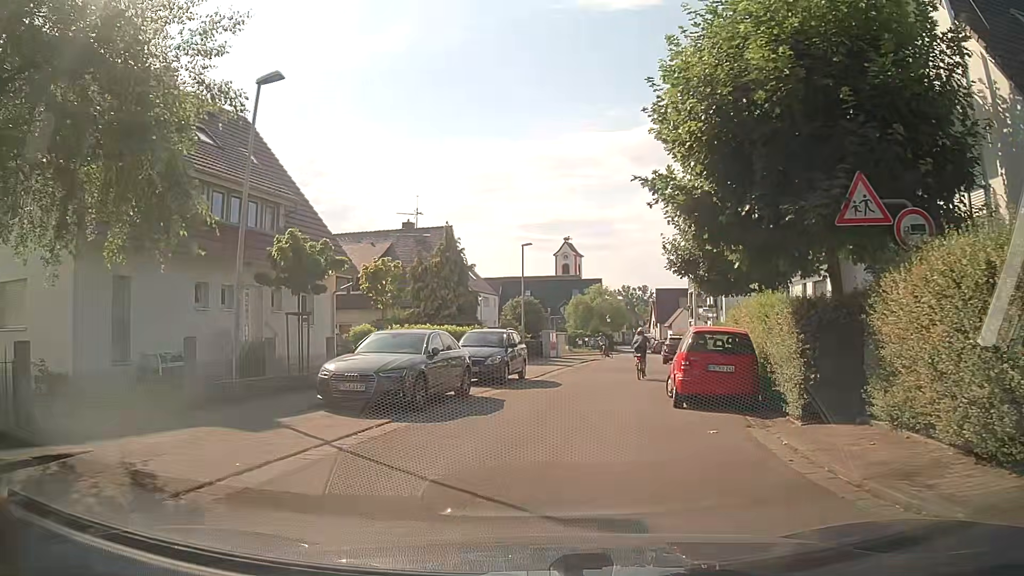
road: residential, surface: asphalt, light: Day
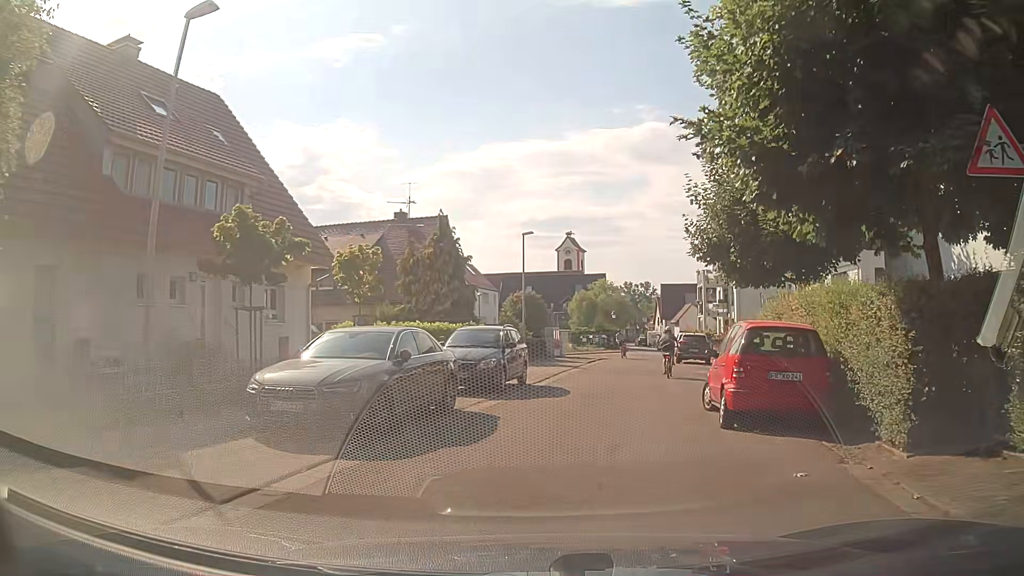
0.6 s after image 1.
(0.0, +3.2) m; +2°
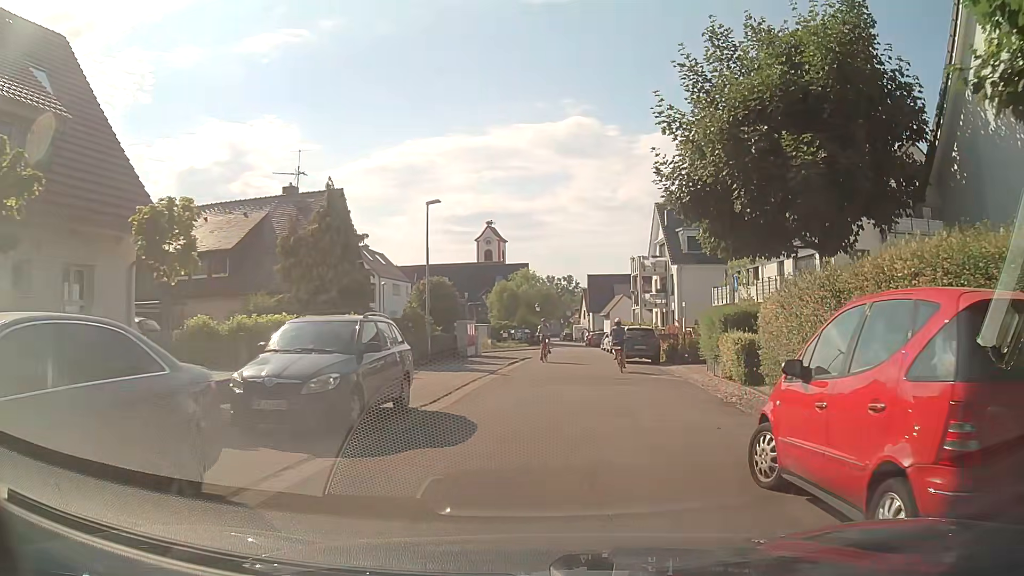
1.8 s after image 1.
(+0.1, +6.7) m; +6°
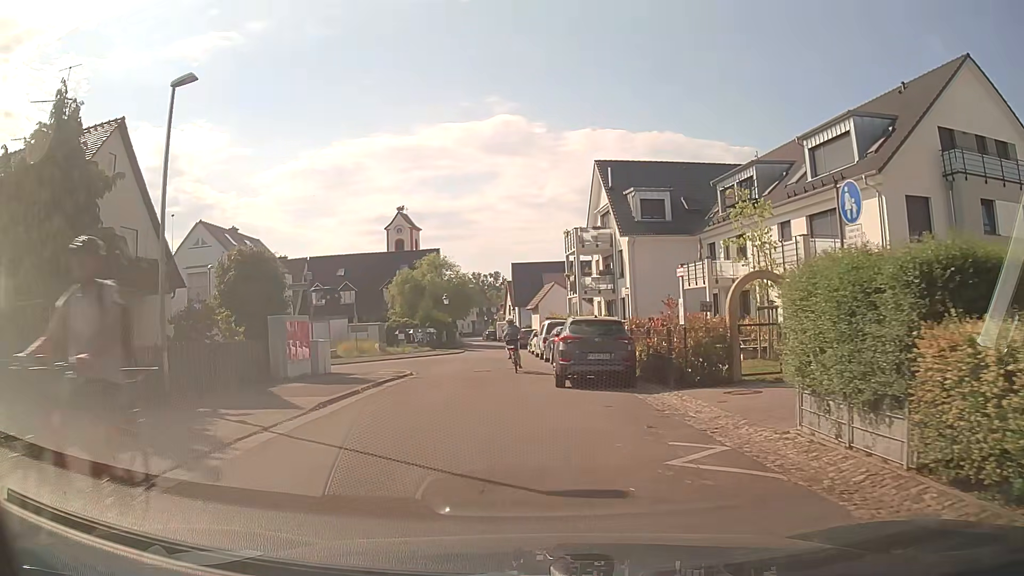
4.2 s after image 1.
(+1.0, +13.9) m; +5°
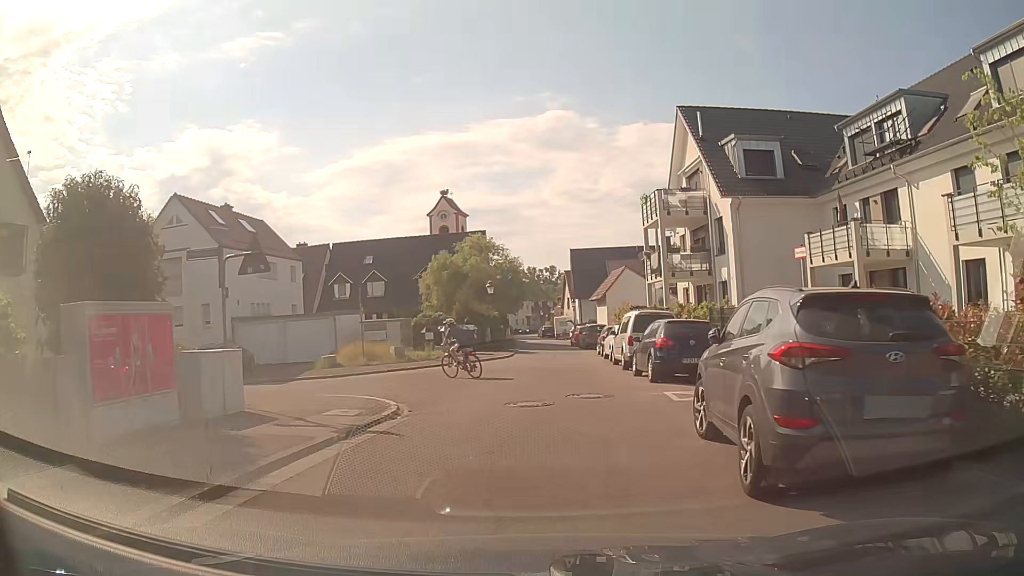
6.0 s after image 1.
(-0.7, +10.5) m; -5°
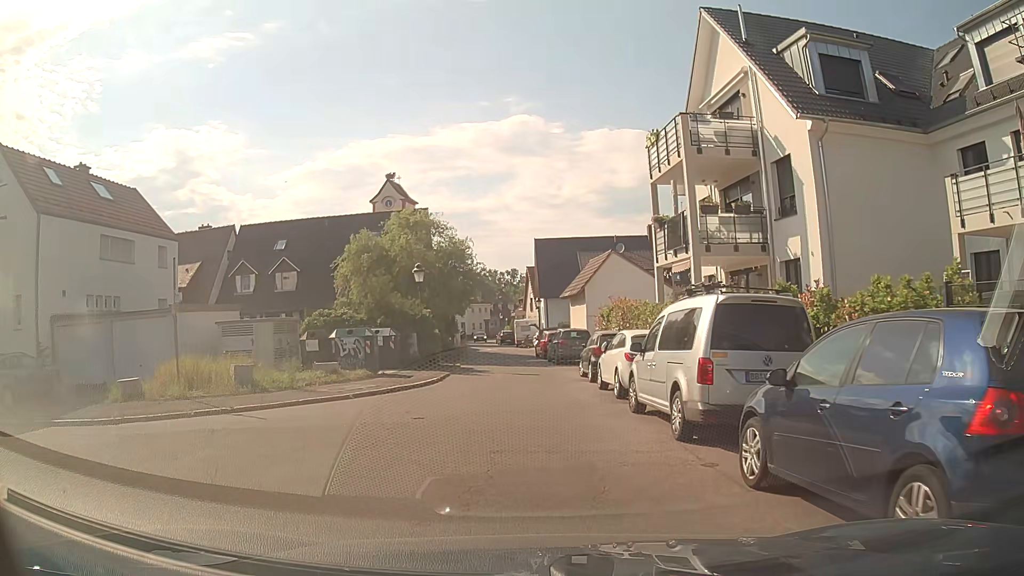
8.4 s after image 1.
(+0.3, +12.4) m; +2°
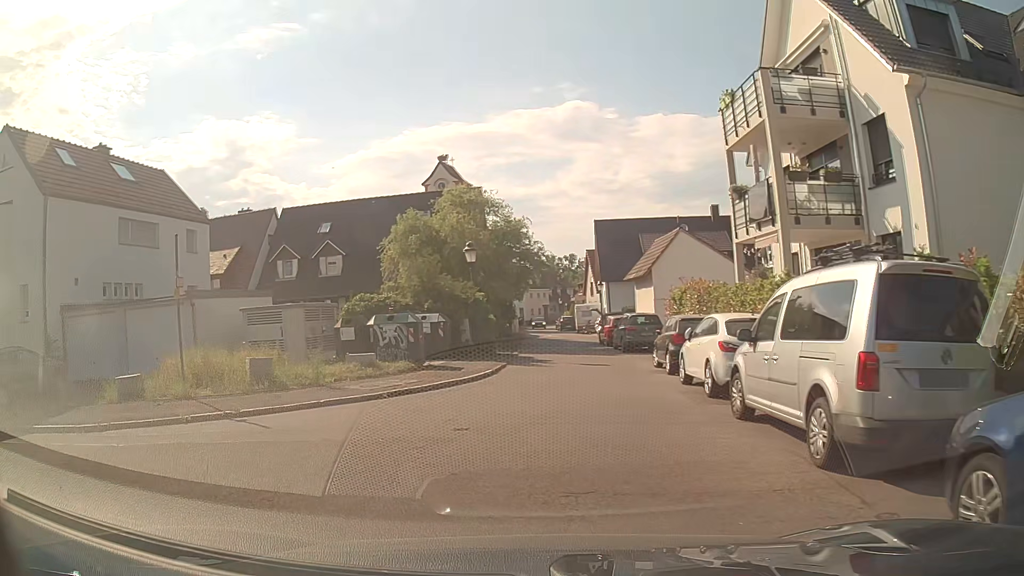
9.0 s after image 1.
(-0.1, +2.5) m; -3°
